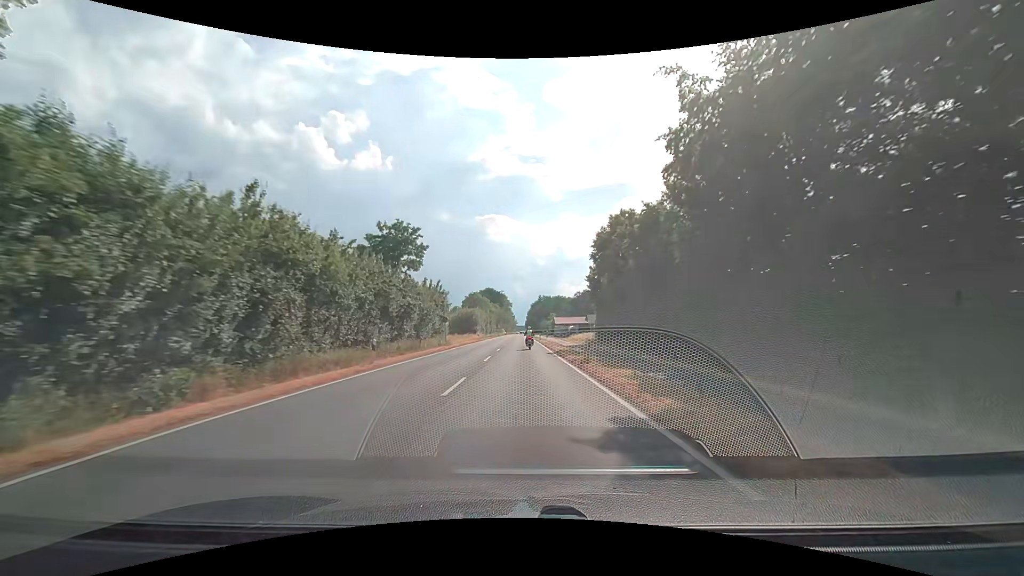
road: secondary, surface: asphalt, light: Day
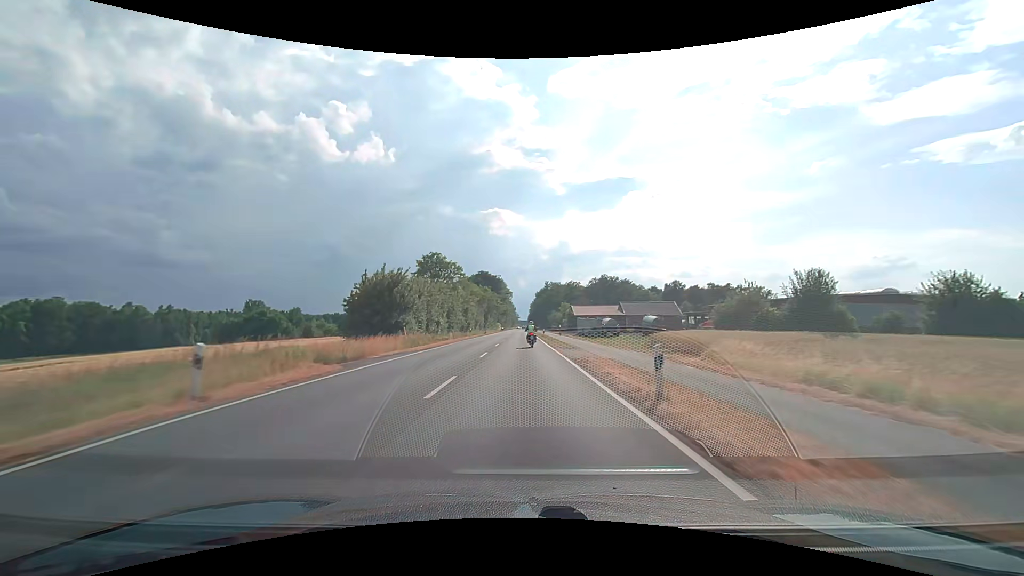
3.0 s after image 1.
(-0.3, +61.4) m; 0°
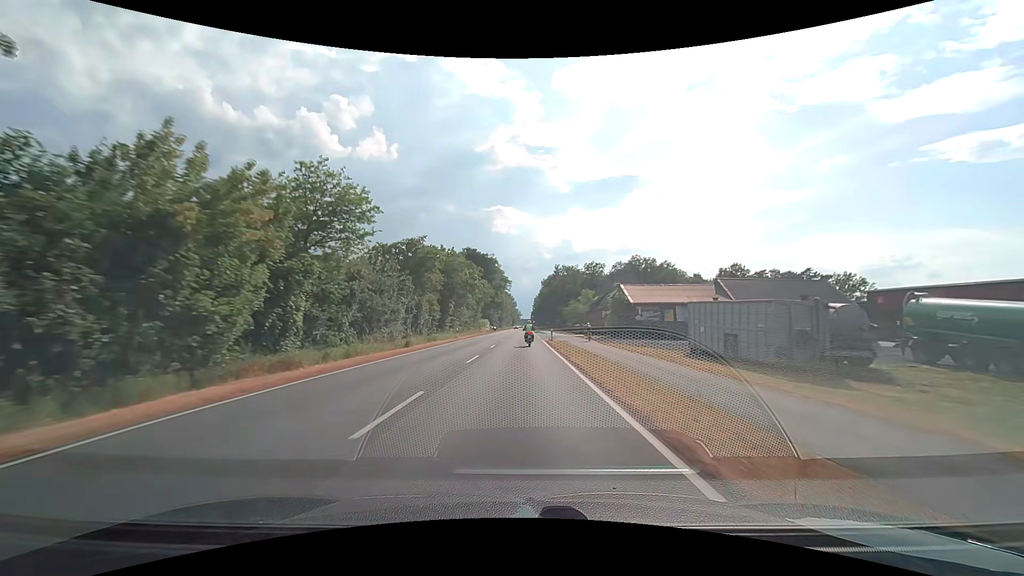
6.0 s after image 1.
(0.0, +63.3) m; 0°
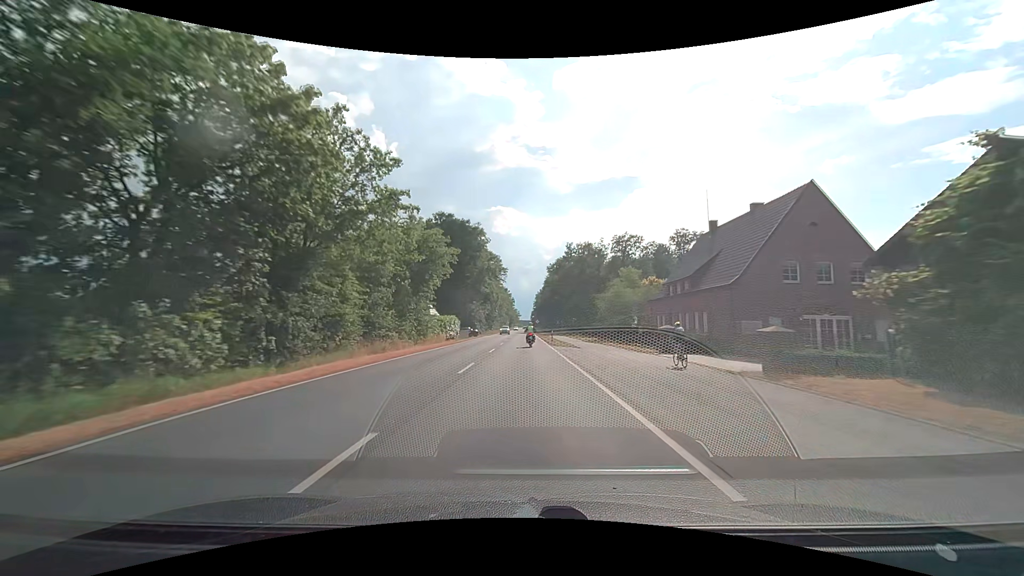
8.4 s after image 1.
(0.0, +51.8) m; 0°
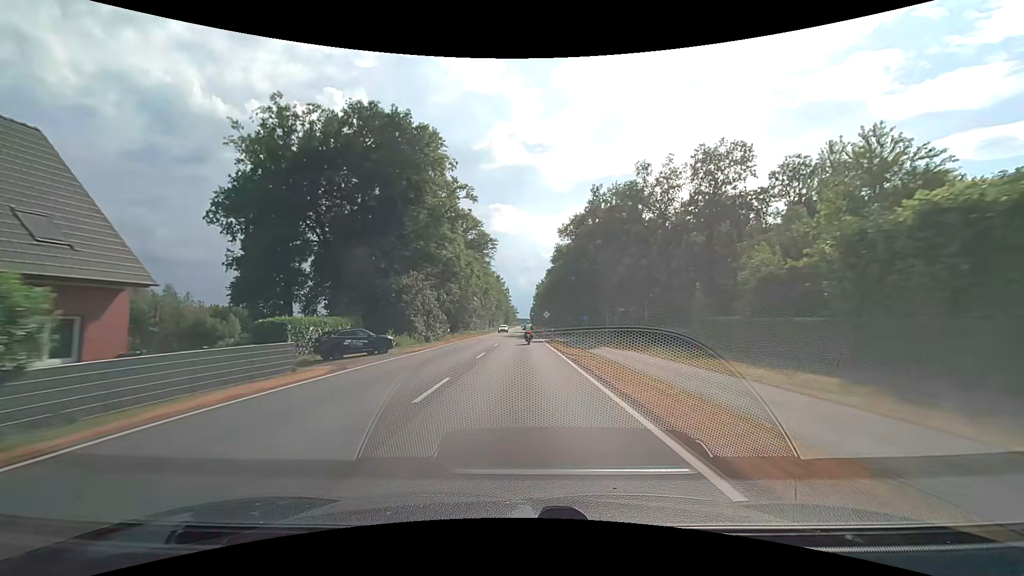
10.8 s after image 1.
(+0.1, +53.5) m; 0°
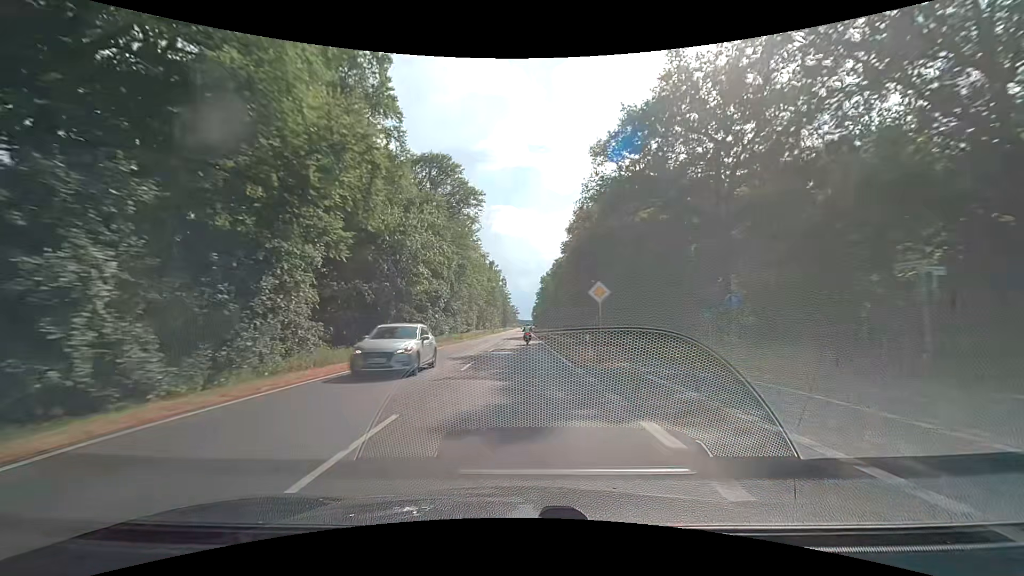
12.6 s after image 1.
(-0.1, +41.3) m; 0°
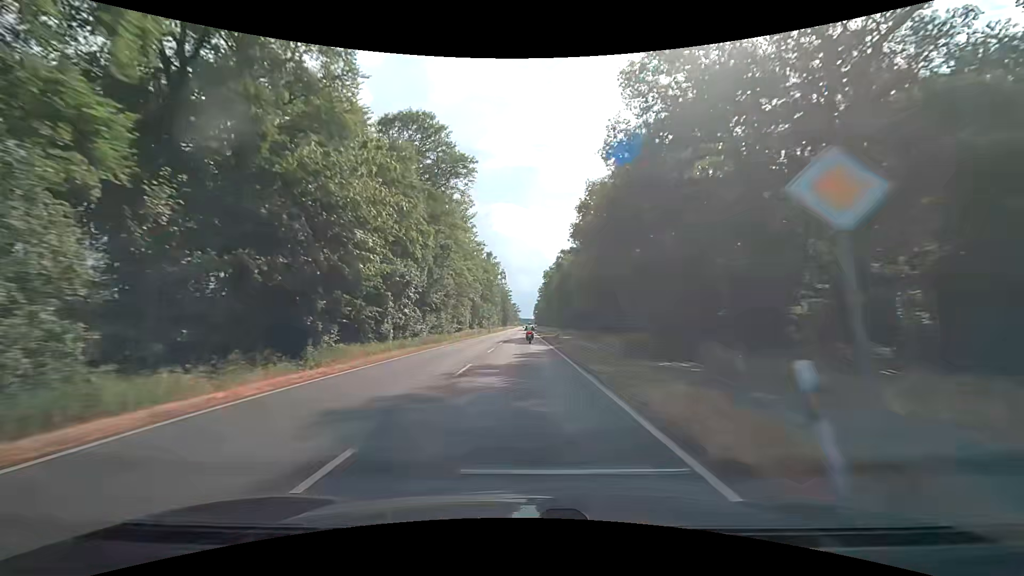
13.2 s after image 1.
(0.0, +14.0) m; 0°
